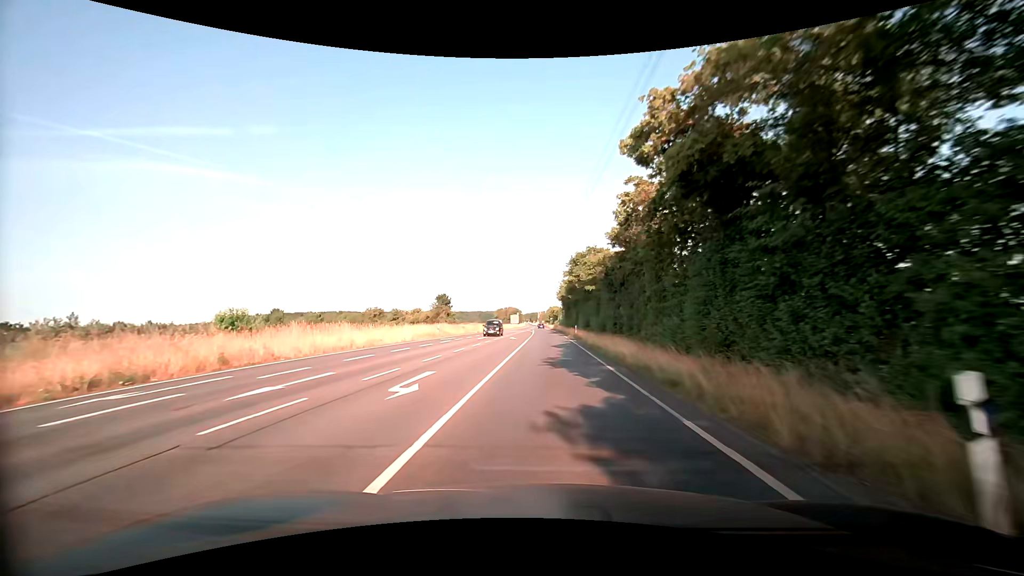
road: secondary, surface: asphalt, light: Day
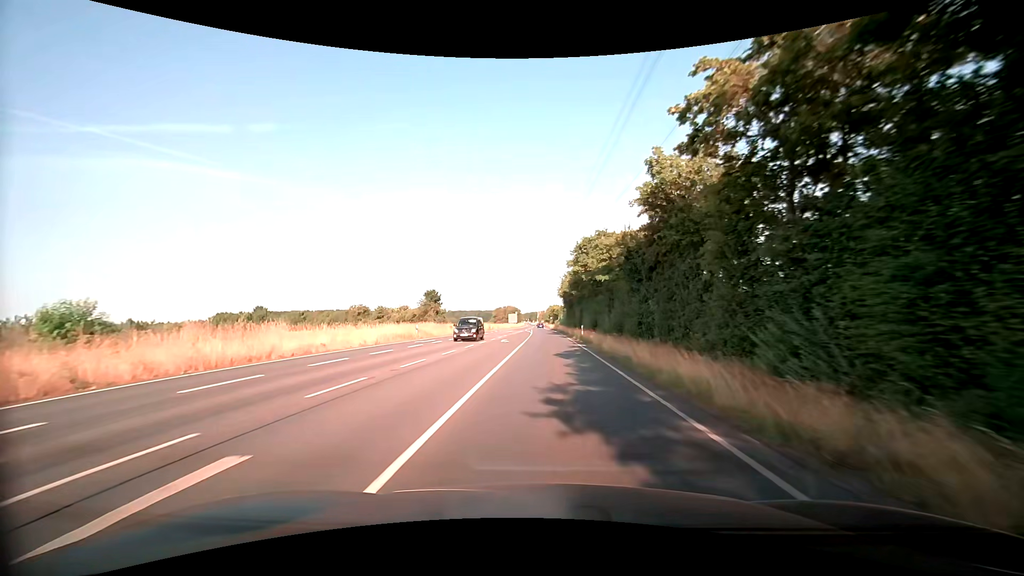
(0.0, +9.1) m; 0°
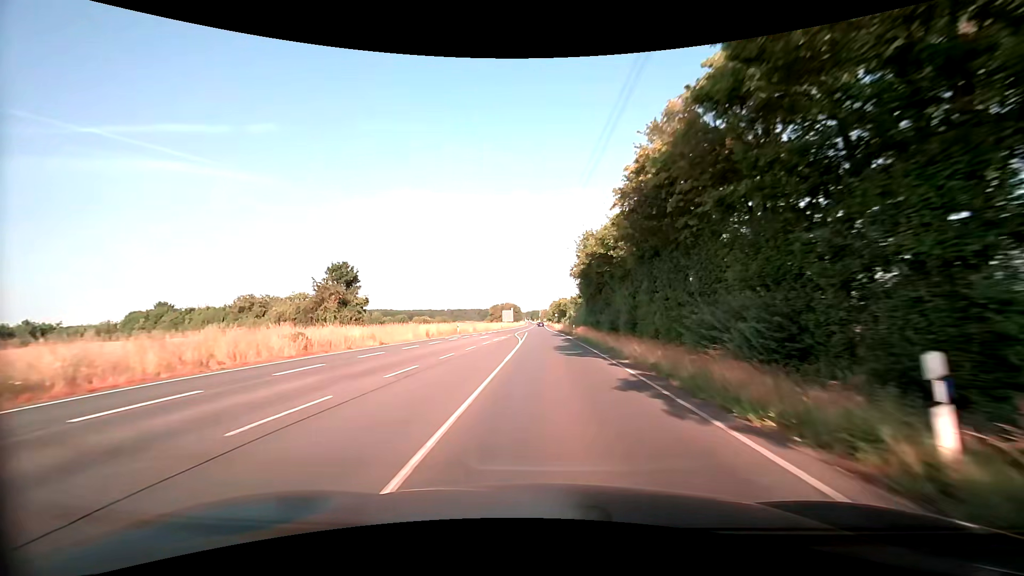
(0.0, +39.4) m; 0°
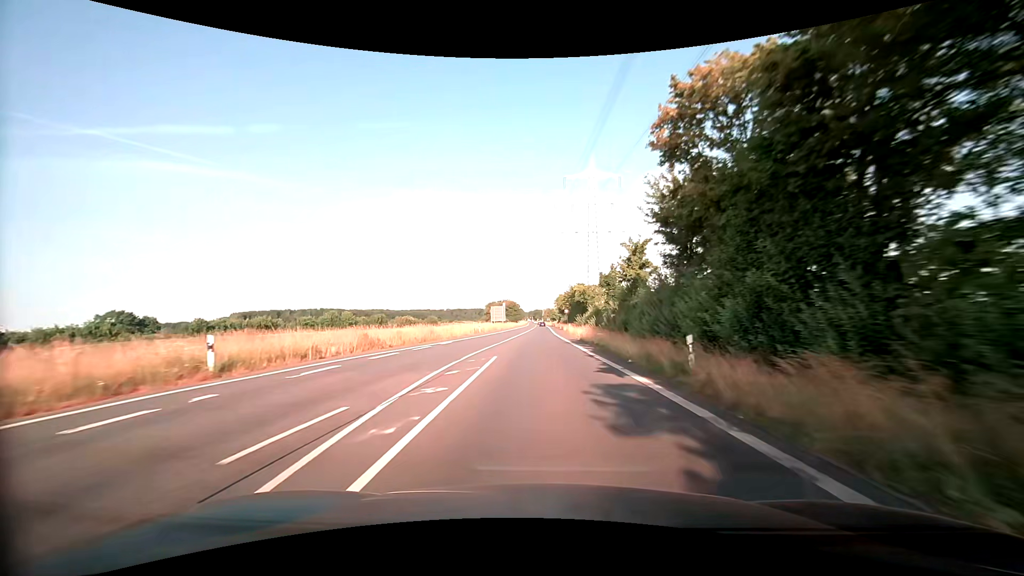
(-0.1, +43.3) m; -1°
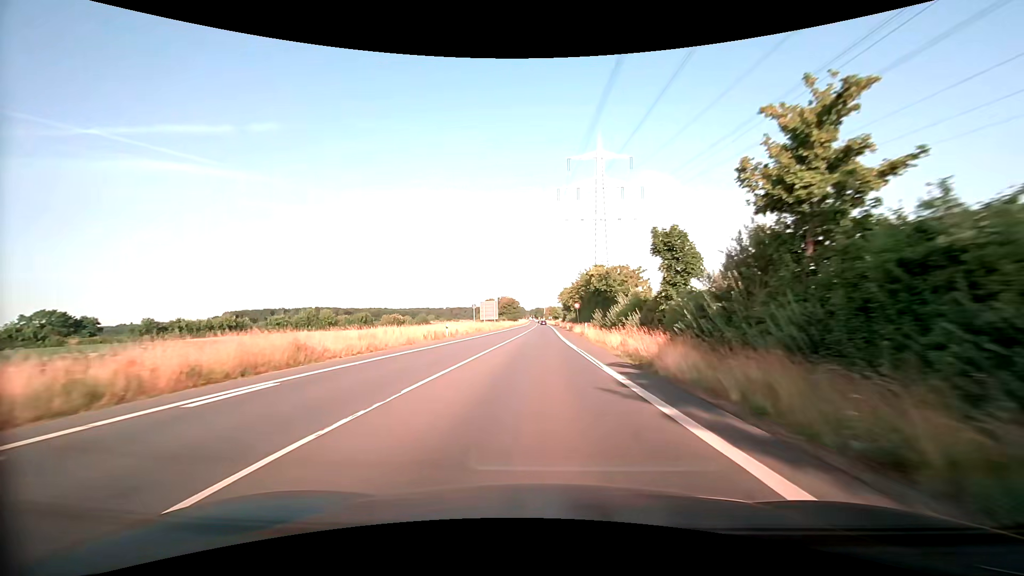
(+0.1, +22.4) m; 0°
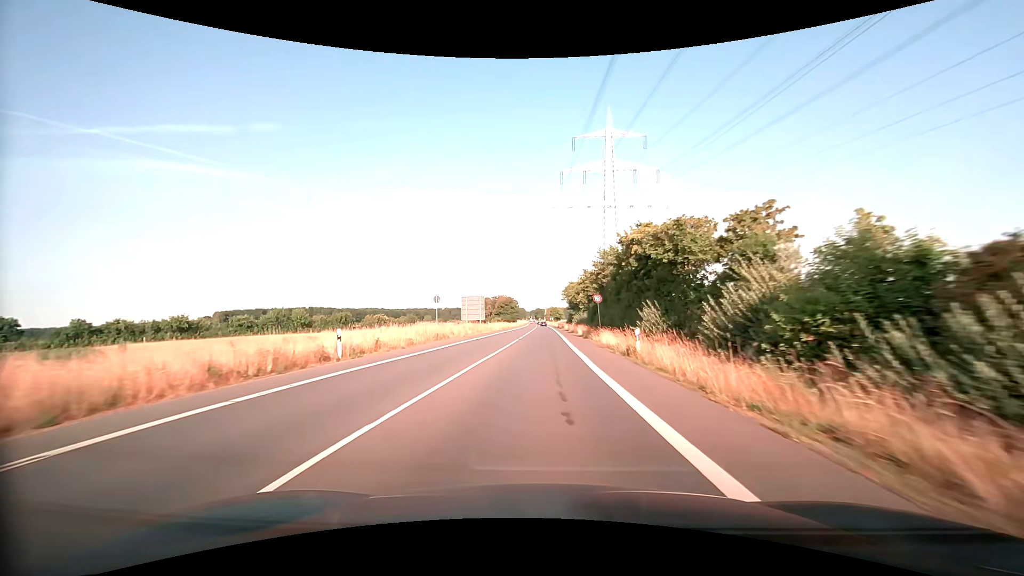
(0.0, +22.2) m; 0°
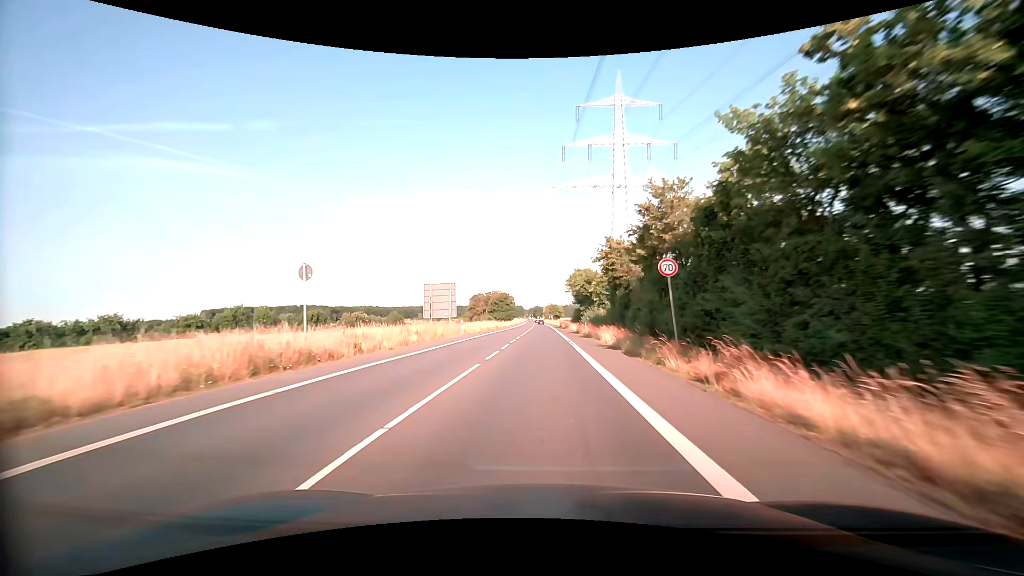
(0.0, +22.0) m; 0°
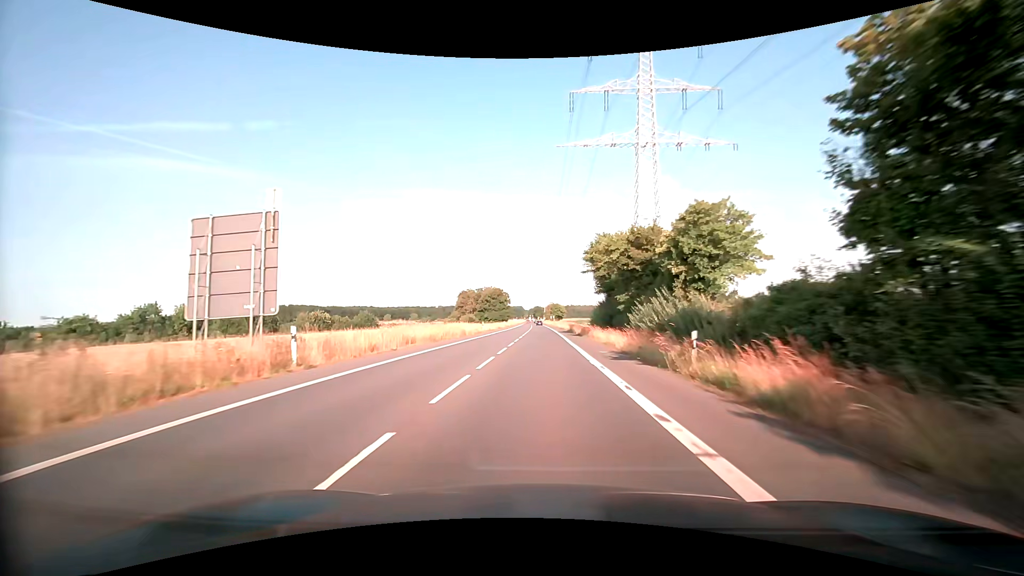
(+0.2, +32.9) m; 0°
(0, +10) (0, +20) (0, +30) (0, +40) (0, +50) (0, +60) (0, +70) (0, +80) (0, +90) (0, +100) m
